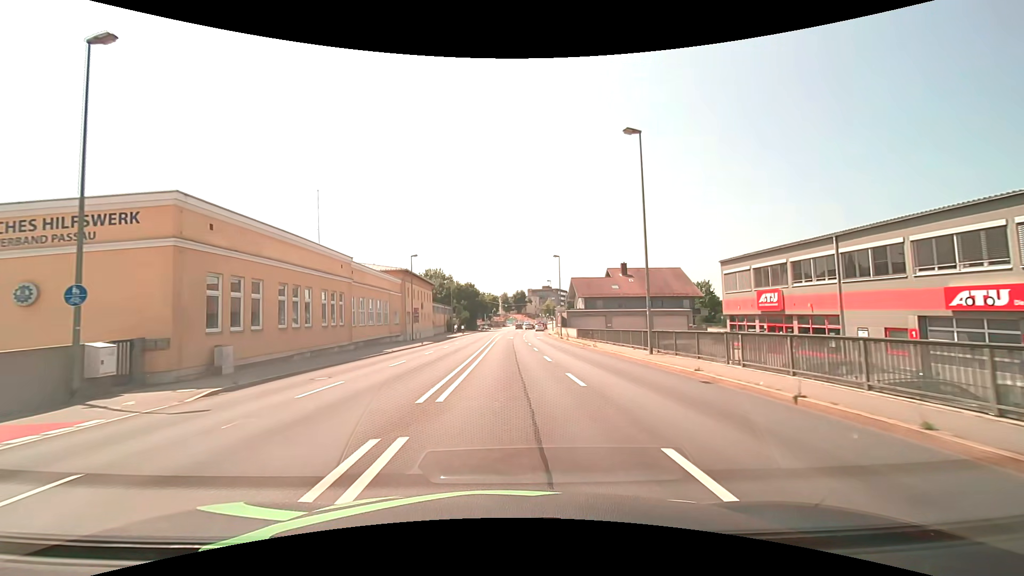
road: primary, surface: asphalt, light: Day
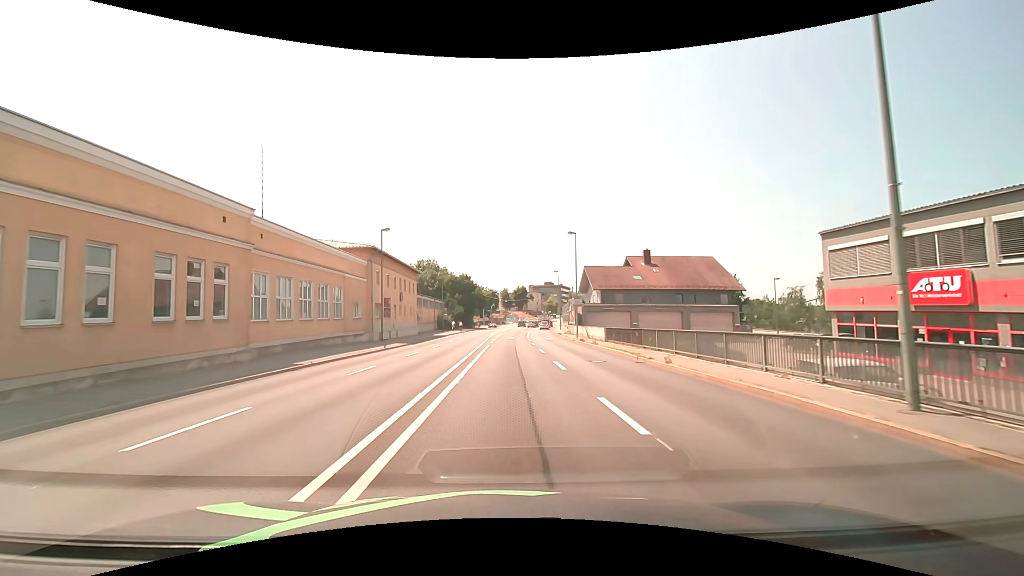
(0.0, +14.2) m; 0°
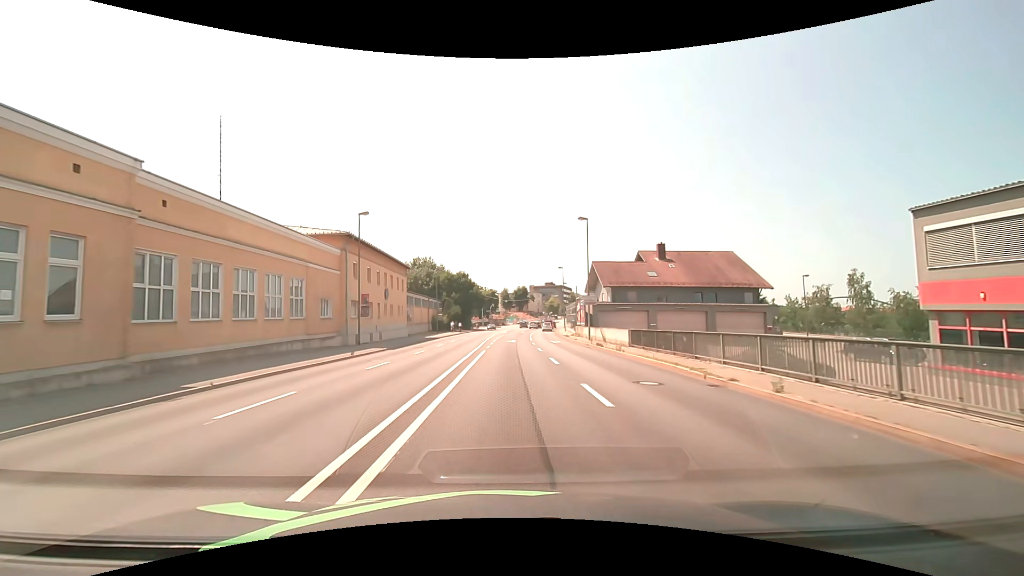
(0.0, +6.9) m; 0°
(0, +10) (0, +20) (0, +30) (0, +40) (0, +50) (-1, +60) (-1, +70) (0, +80) (+1, +90) (+2, +100) m
